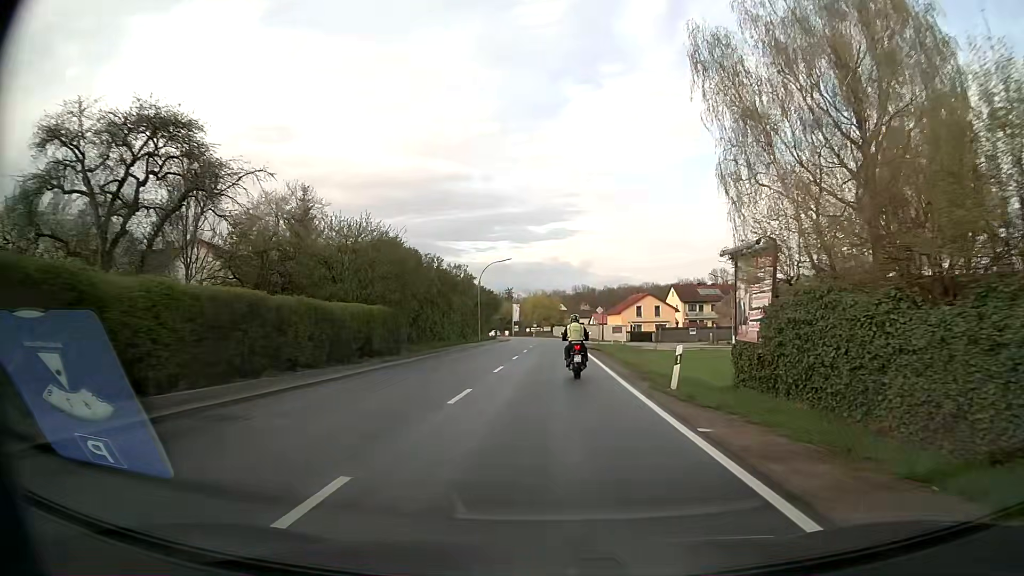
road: secondary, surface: asphalt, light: Day
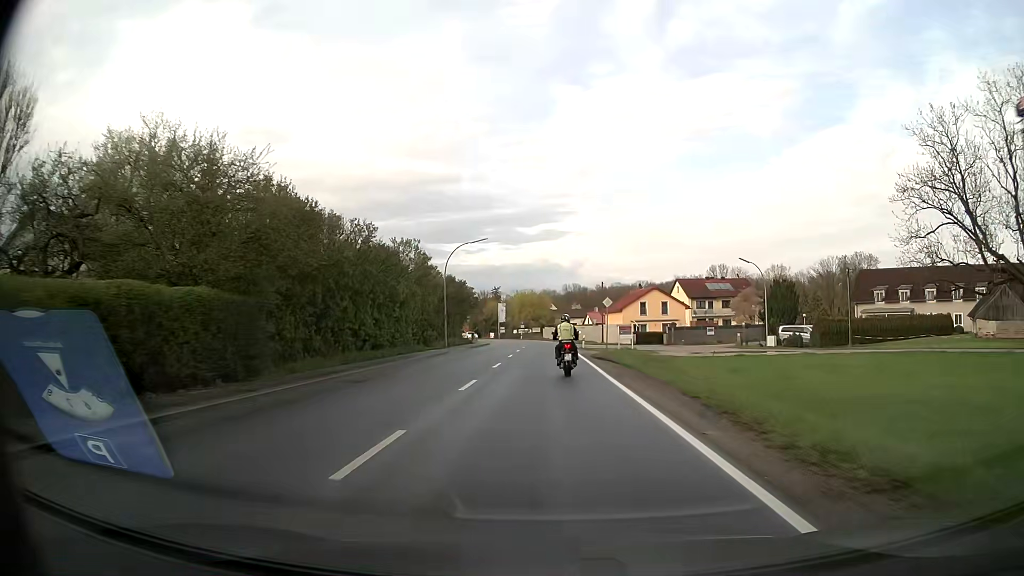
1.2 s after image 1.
(+0.1, +15.2) m; +1°
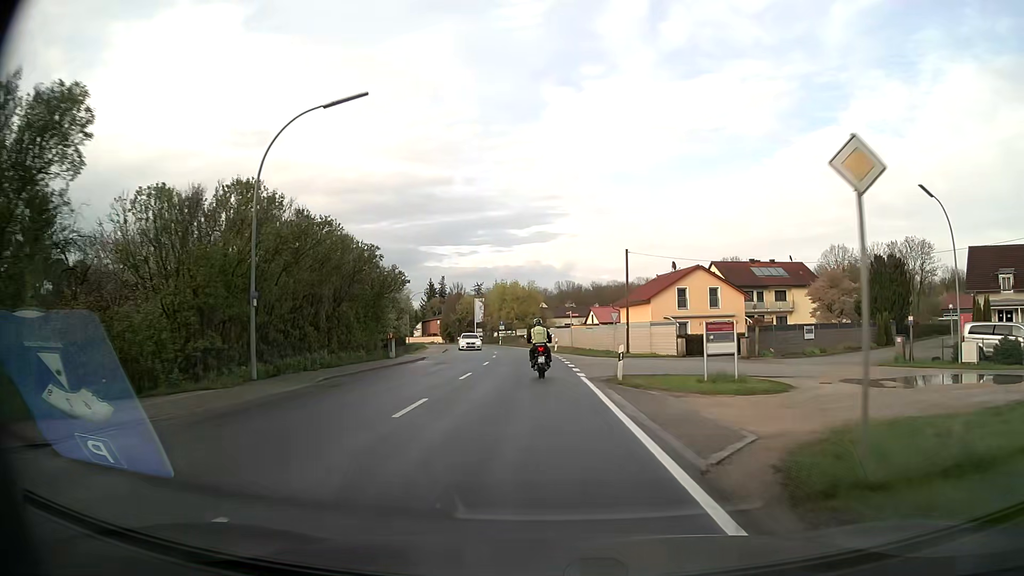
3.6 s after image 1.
(+0.3, +31.5) m; +1°
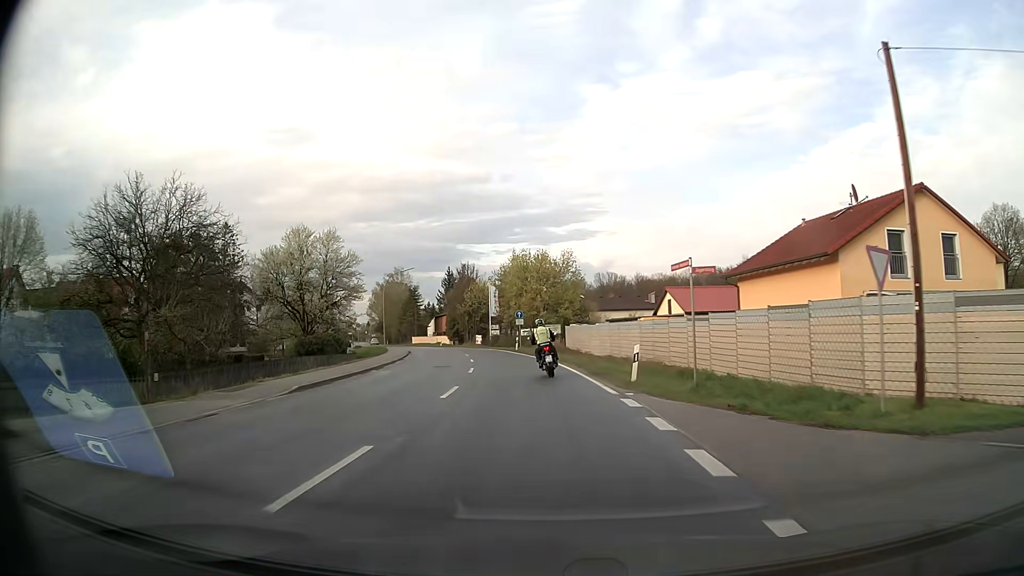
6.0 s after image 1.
(-0.7, +33.1) m; -3°
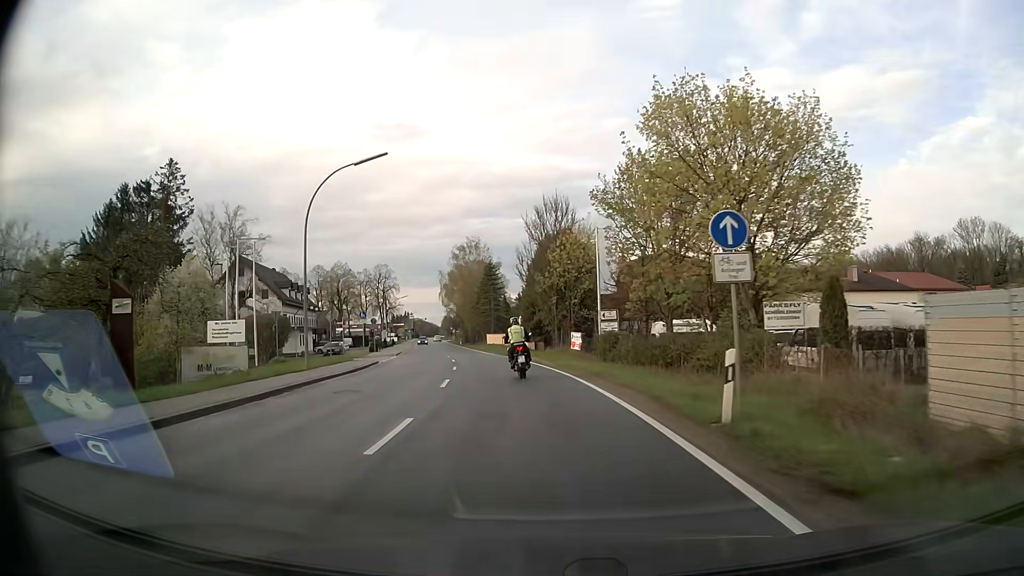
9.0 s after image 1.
(-3.2, +43.0) m; -10°
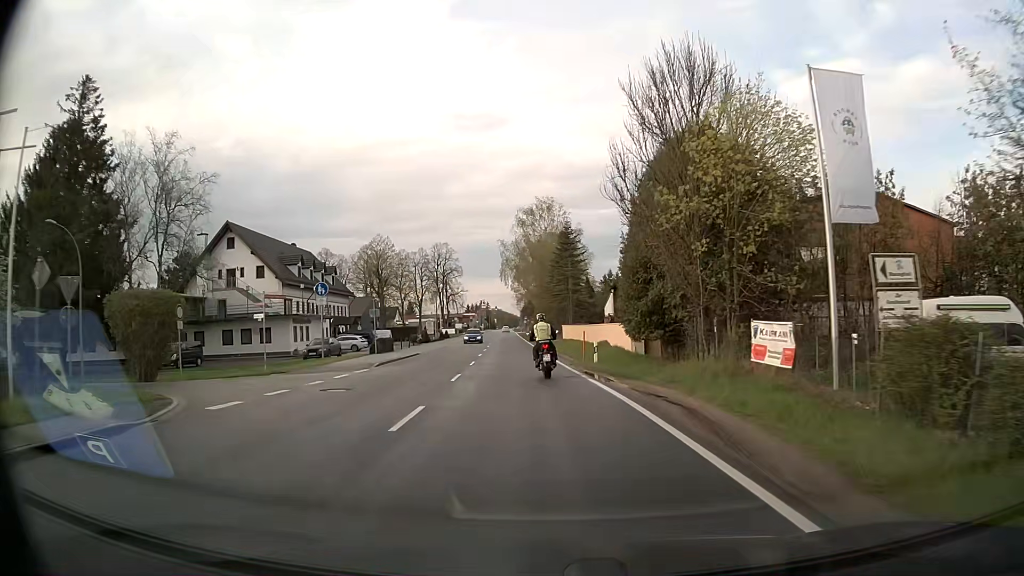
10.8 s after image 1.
(-1.5, +25.8) m; -7°
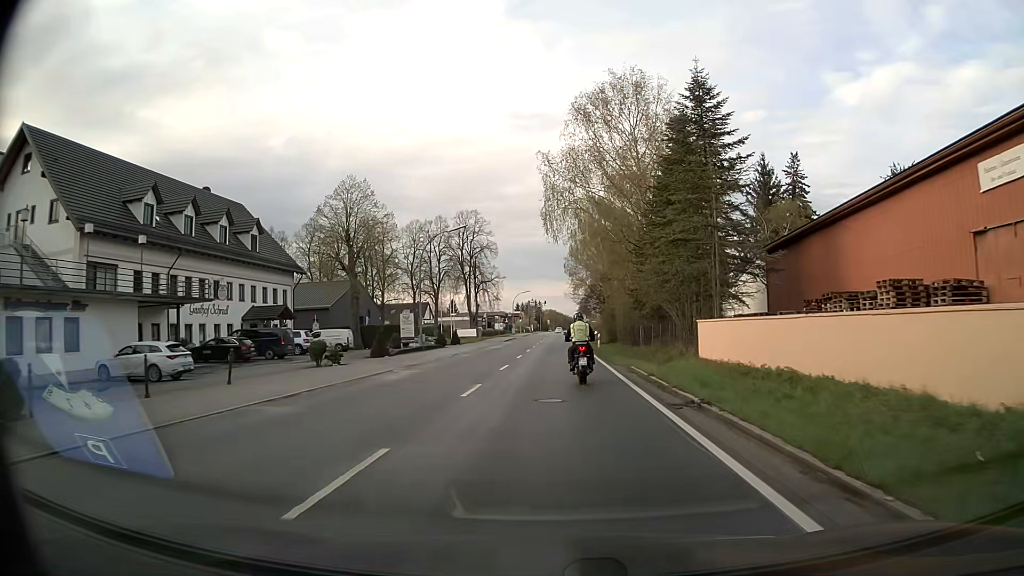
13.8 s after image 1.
(-1.8, +40.2) m; -4°
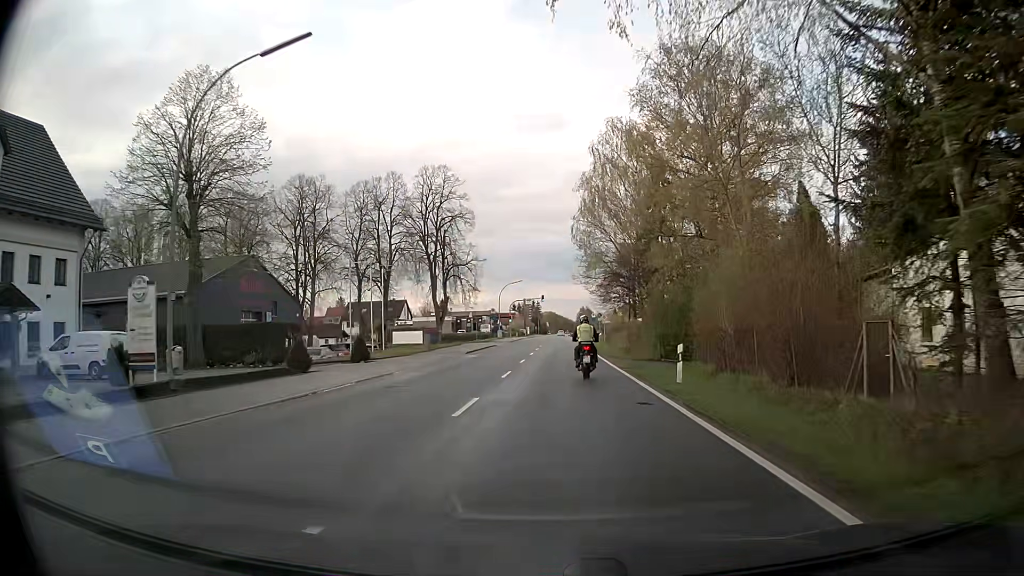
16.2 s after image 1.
(+0.2, +30.2) m; 0°
(0, +10) (0, +20) (+1, +30) (+1, +40) (+1, +50) (+1, +60) (+1, +70) (+1, +80) (+2, +90) (+2, +100) m
